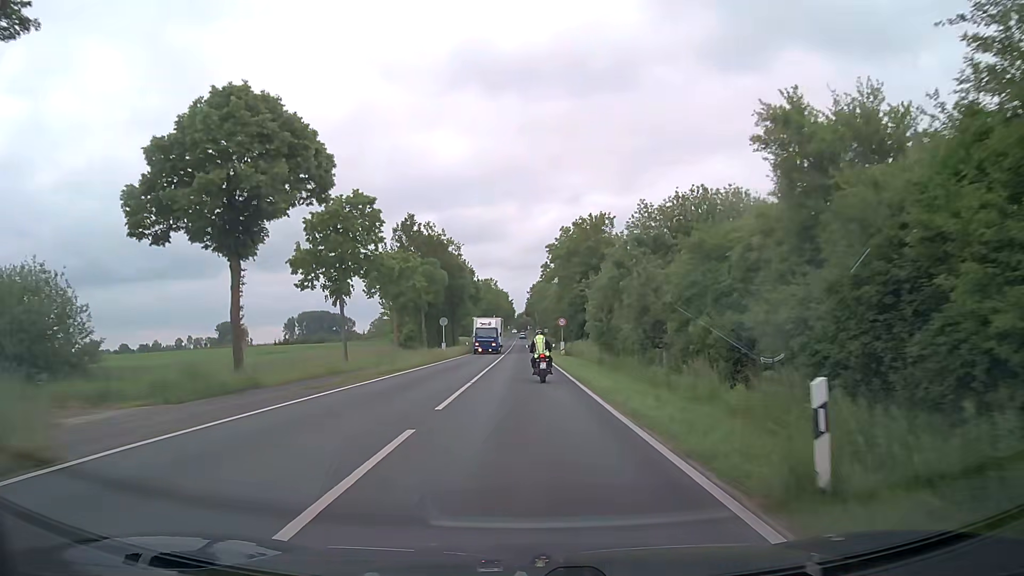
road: secondary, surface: asphalt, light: Day
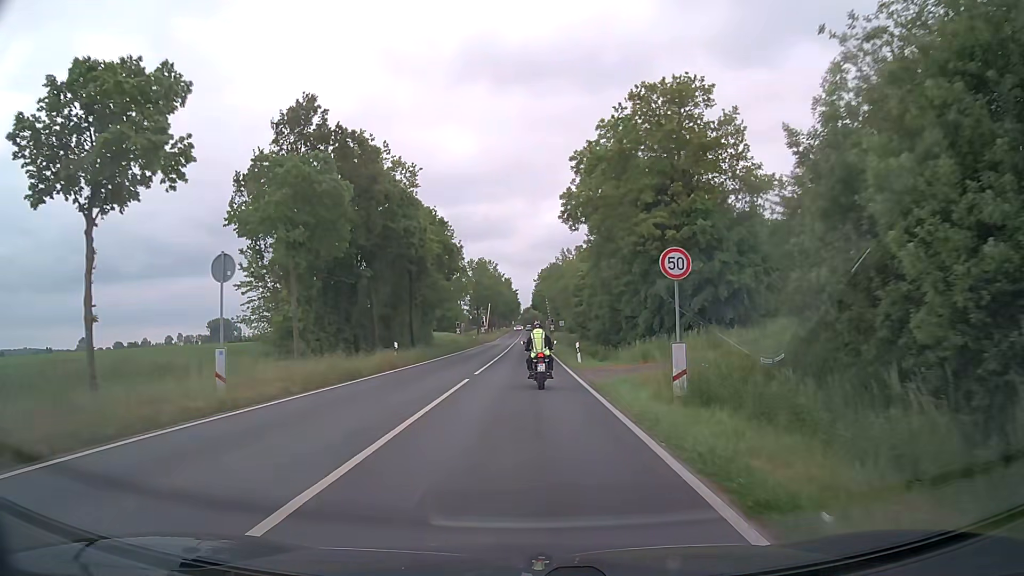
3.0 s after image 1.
(-0.1, +38.6) m; -1°
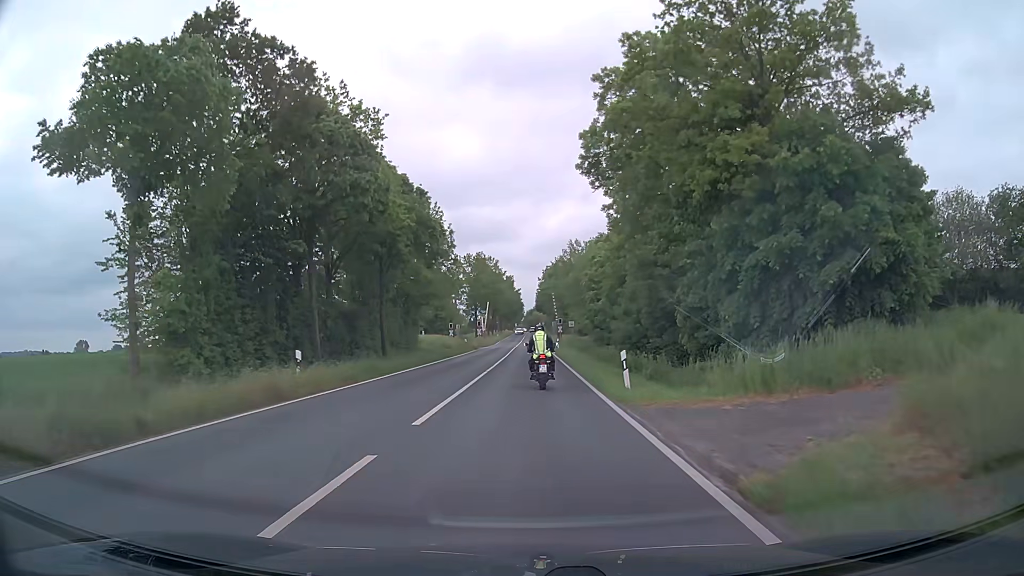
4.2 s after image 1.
(0.0, +13.1) m; 0°
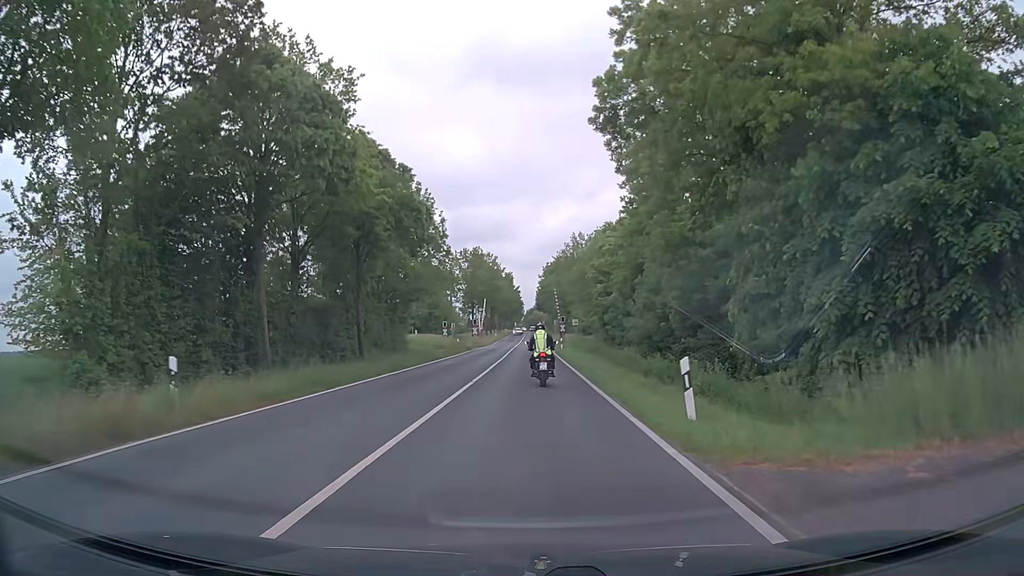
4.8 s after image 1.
(0.0, +6.3) m; 0°
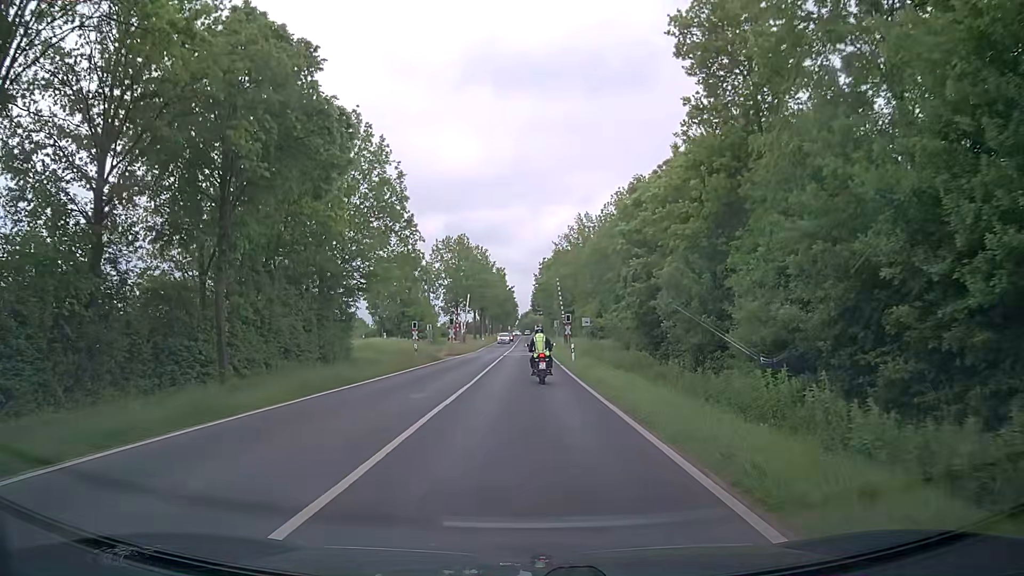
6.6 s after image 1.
(0.0, +18.0) m; +1°
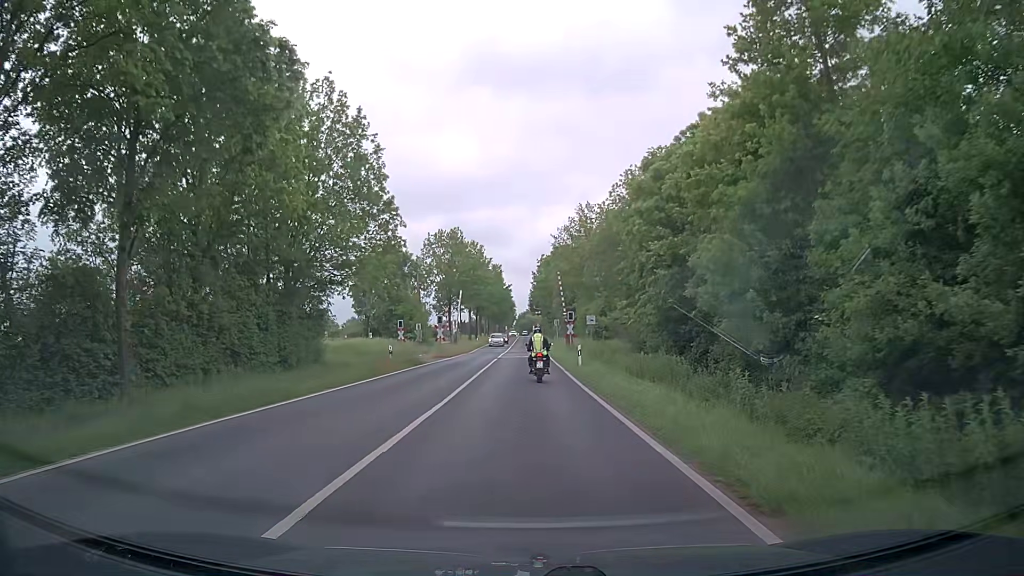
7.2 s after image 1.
(0.0, +5.9) m; 0°
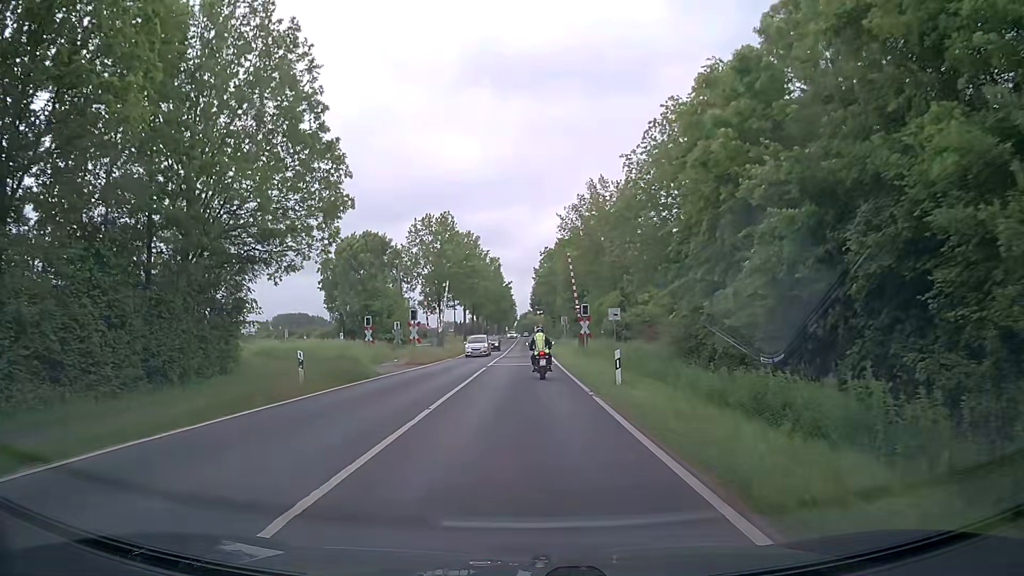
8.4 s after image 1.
(0.0, +11.9) m; 0°
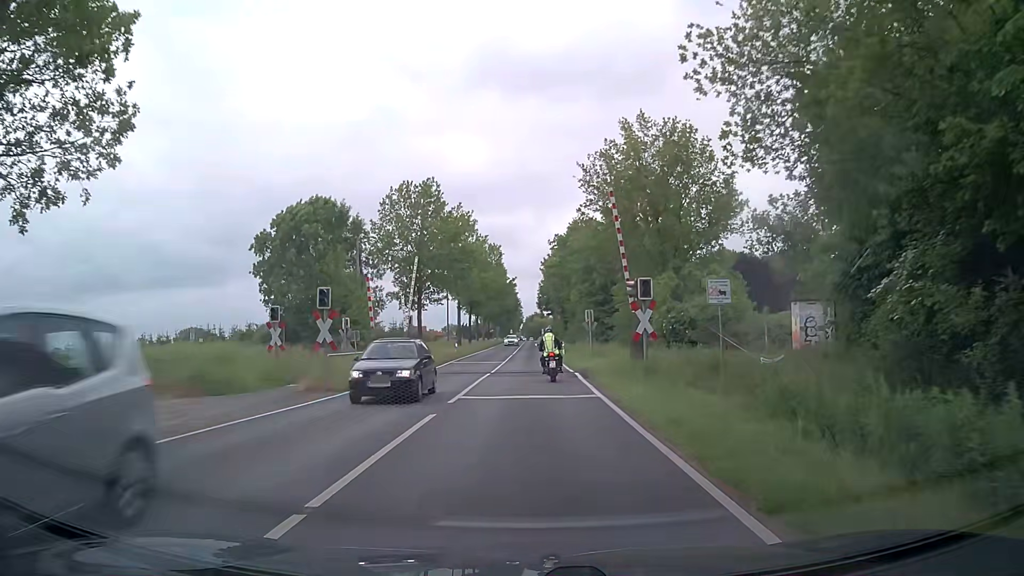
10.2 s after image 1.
(-0.1, +17.9) m; 0°
(0, +10) (0, +20) (0, +30) (0, +40) (0, +50) (0, +60) (0, +70) (0, +80) (0, +90) (0, +100) m
